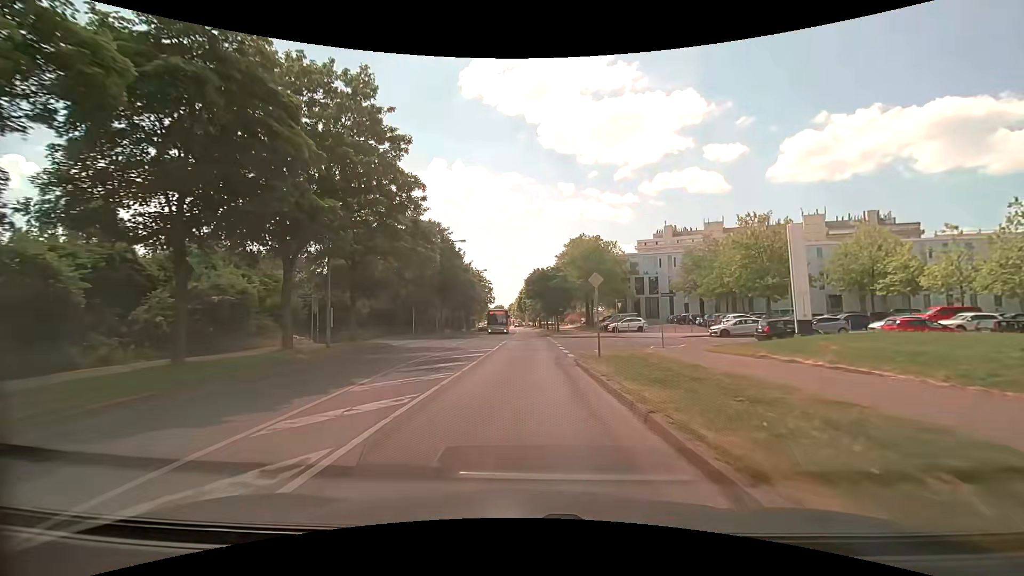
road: tertiary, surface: asphalt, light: Day
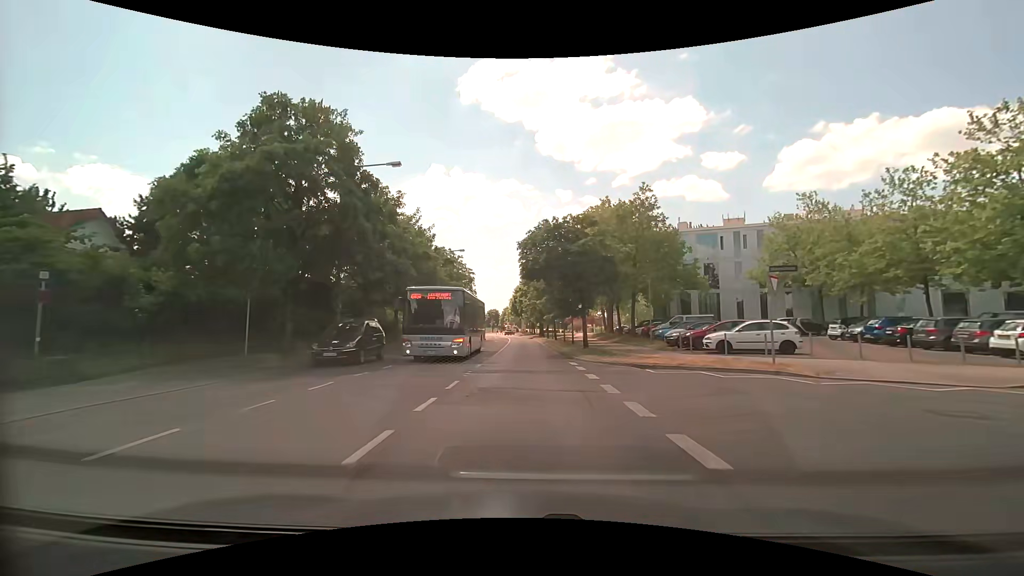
(+0.2, +28.4) m; 0°
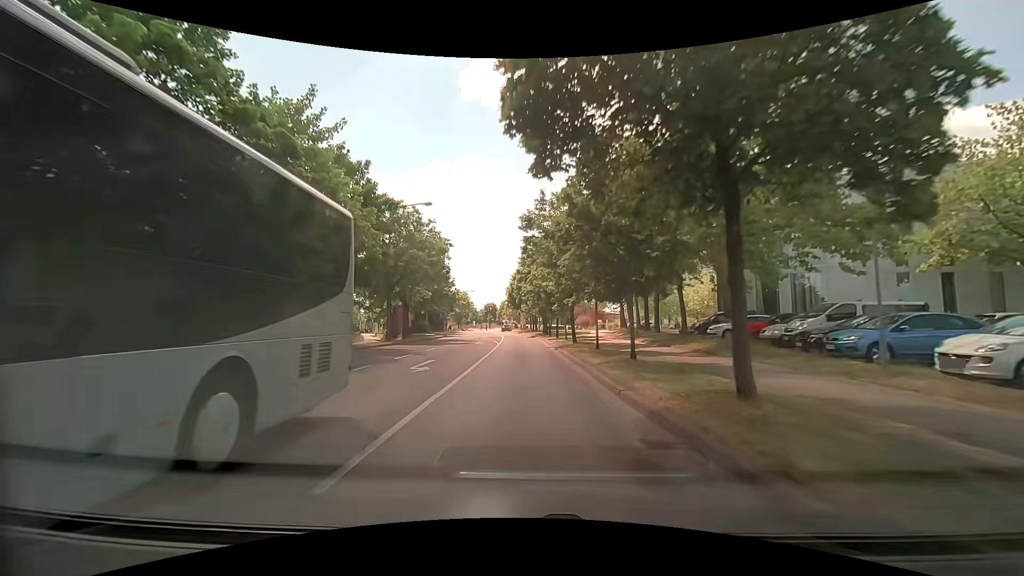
(+0.2, +20.5) m; 0°
(0, +10) (0, +20) (0, +30) (0, +40) (0, +50) (-1, +60) (-2, +70) (-3, +80) (-4, +90) (-5, +100) m
